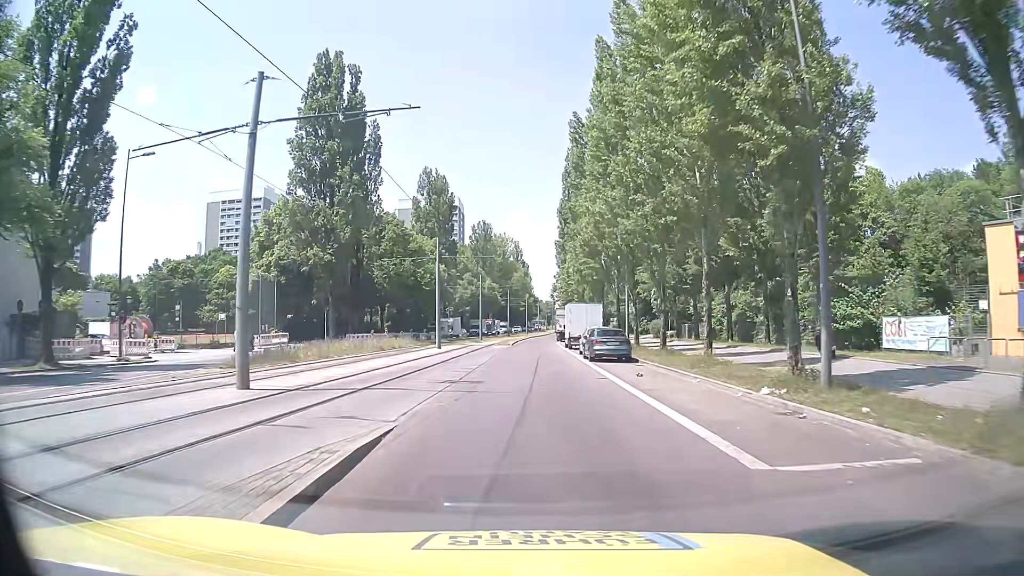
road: secondary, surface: asphalt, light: Day
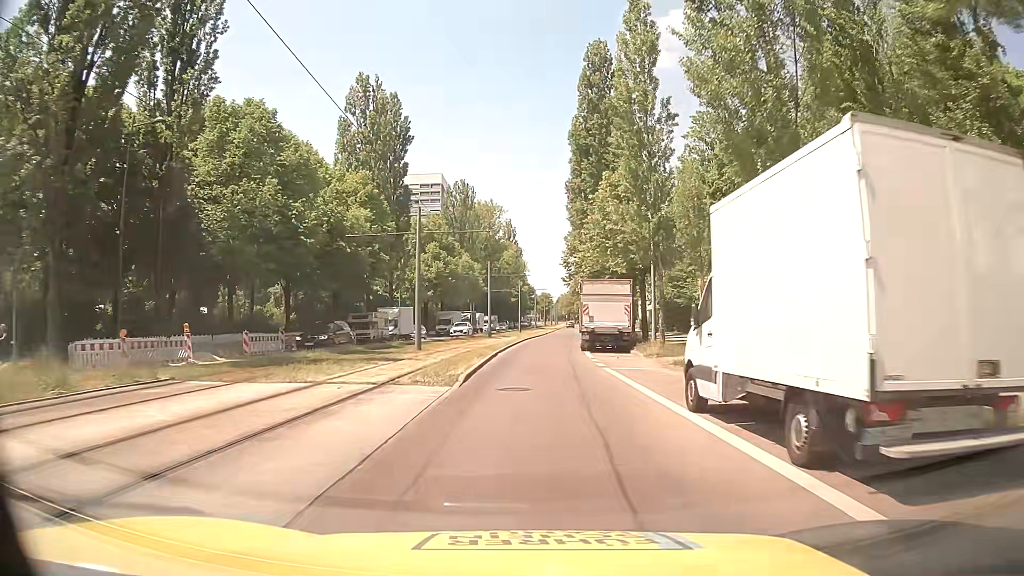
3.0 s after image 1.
(-0.4, +39.2) m; -1°
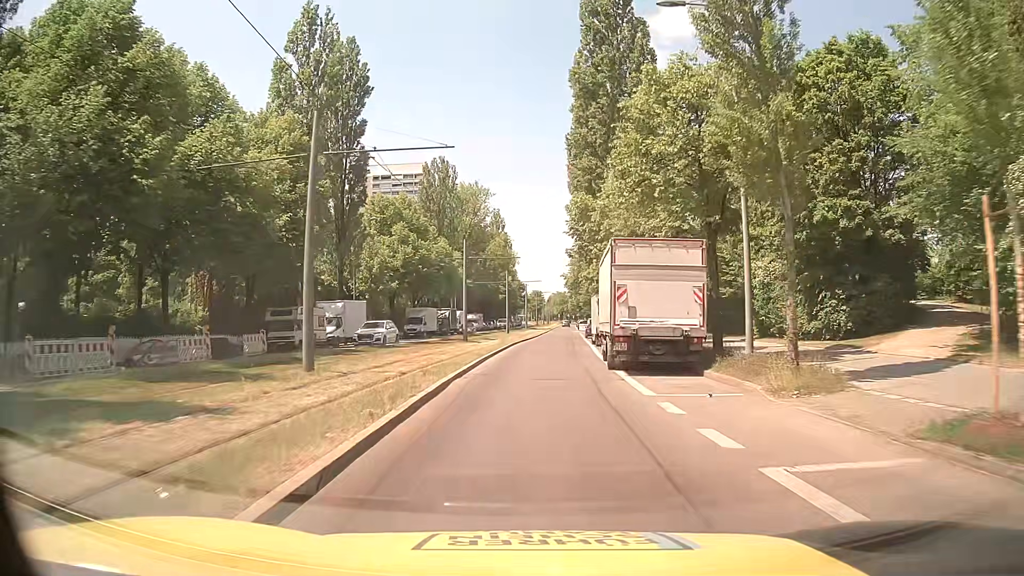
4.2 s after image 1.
(+0.2, +15.7) m; +1°
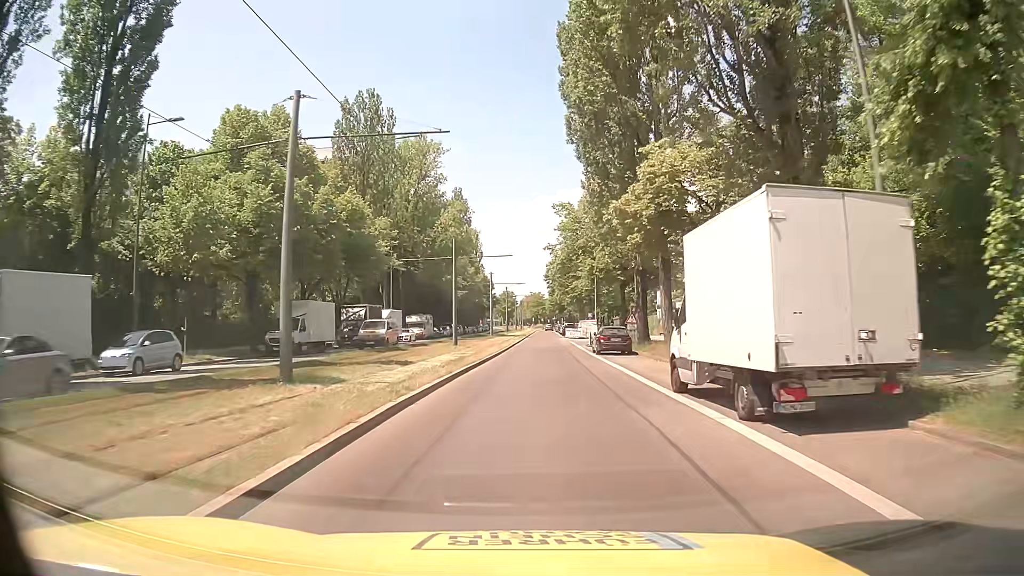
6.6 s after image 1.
(+0.5, +30.9) m; +2°
(0, +10) (0, +20) (+1, +30) (+1, +40) (+1, +50) (+1, +60) (+1, +70) (+2, +80) (+2, +90) (+2, +100) m
